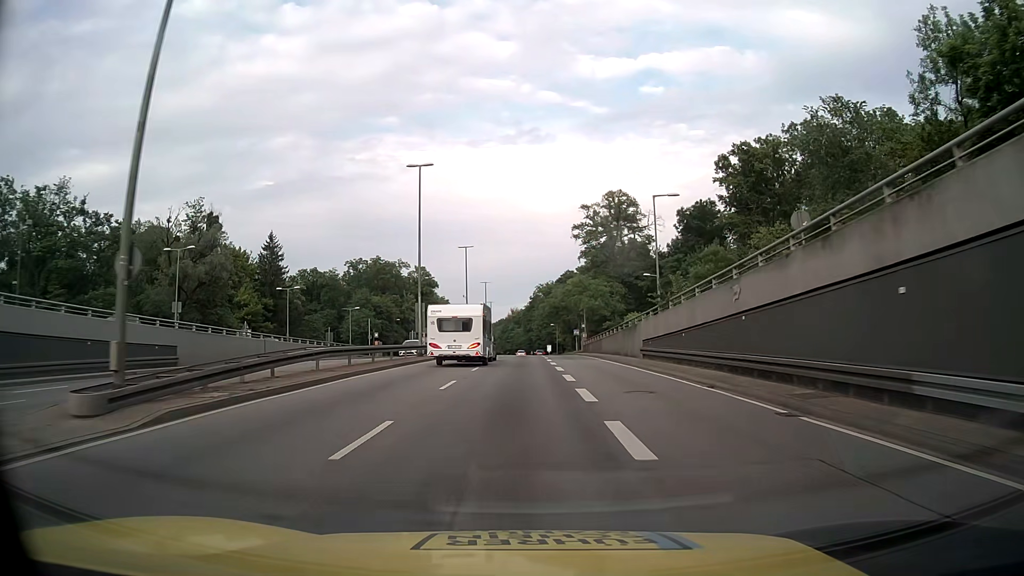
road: secondary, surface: asphalt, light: Day
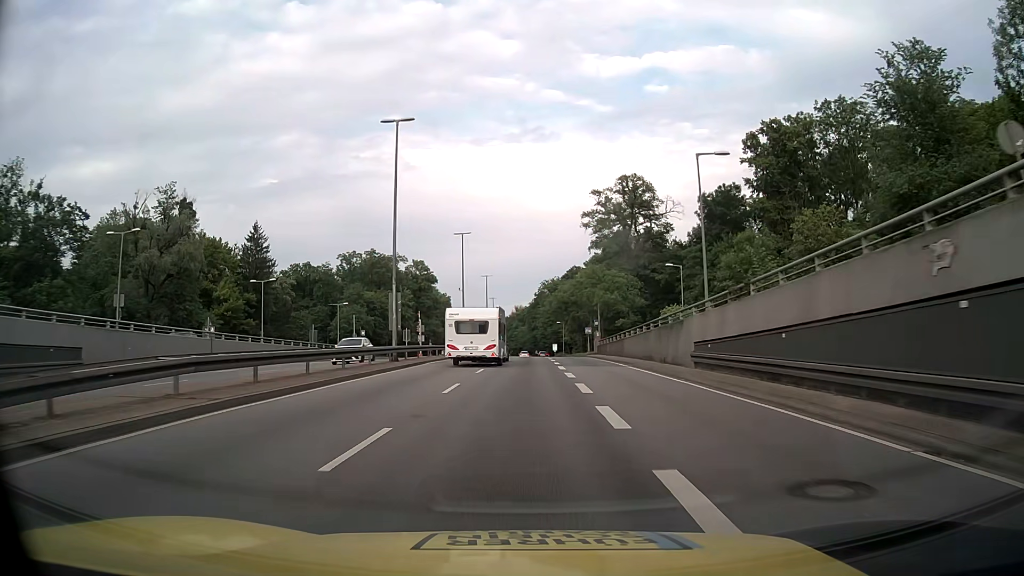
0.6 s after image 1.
(-0.1, +9.6) m; -1°
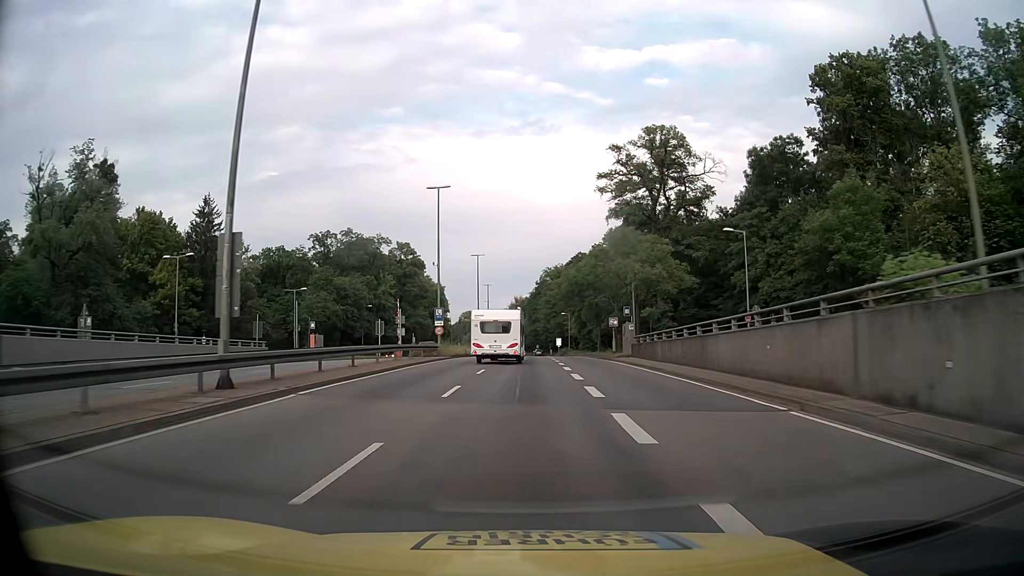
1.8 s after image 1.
(-0.1, +19.4) m; 0°
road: trunk_link
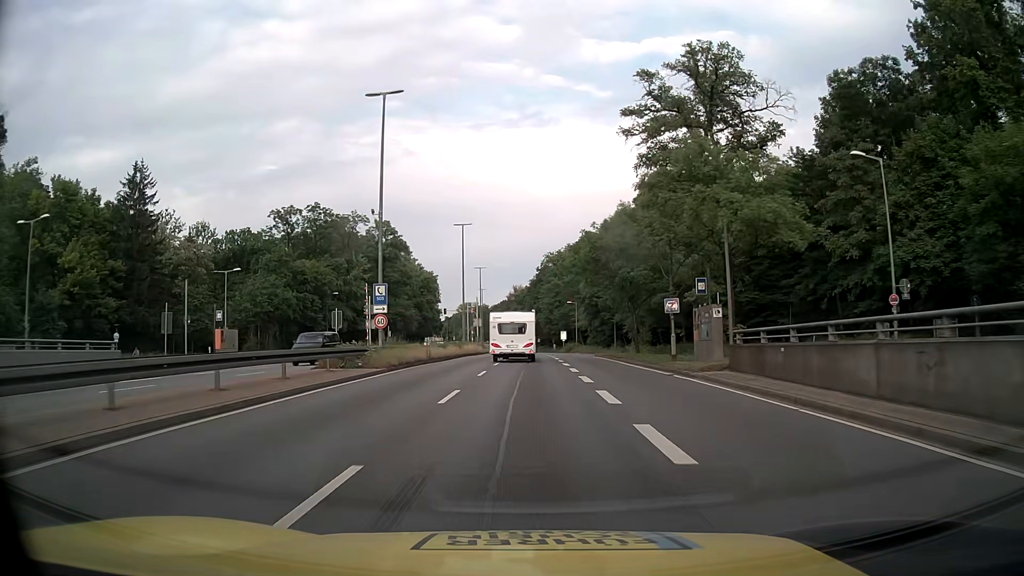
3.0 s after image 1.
(0.0, +19.6) m; 0°
(0, +10) (0, +20) (0, +30) (0, +40) (0, +50) (0, +60) (0, +70) (0, +80) (0, +90) (-1, +100) m
